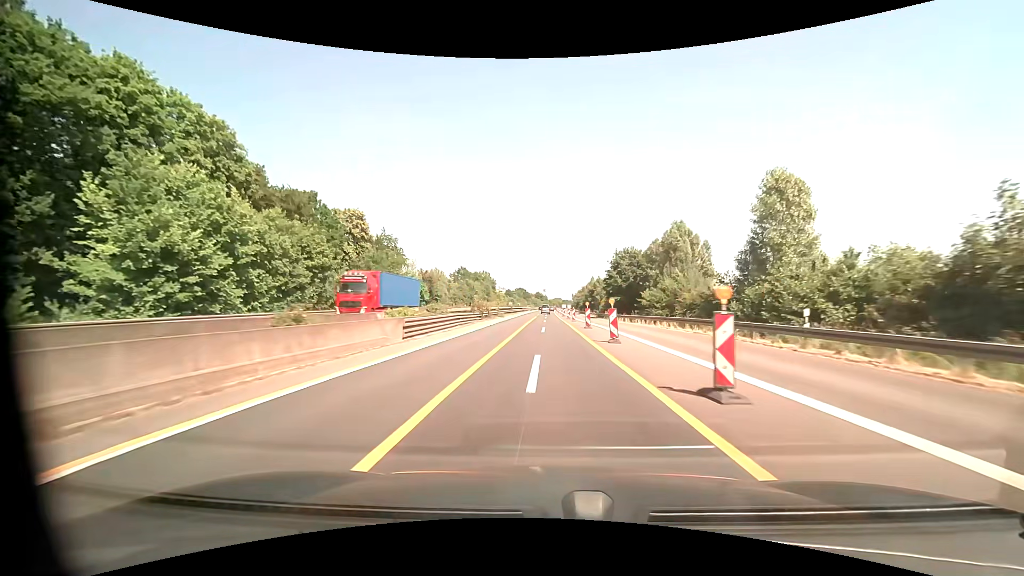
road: motorway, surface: asphalt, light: Day
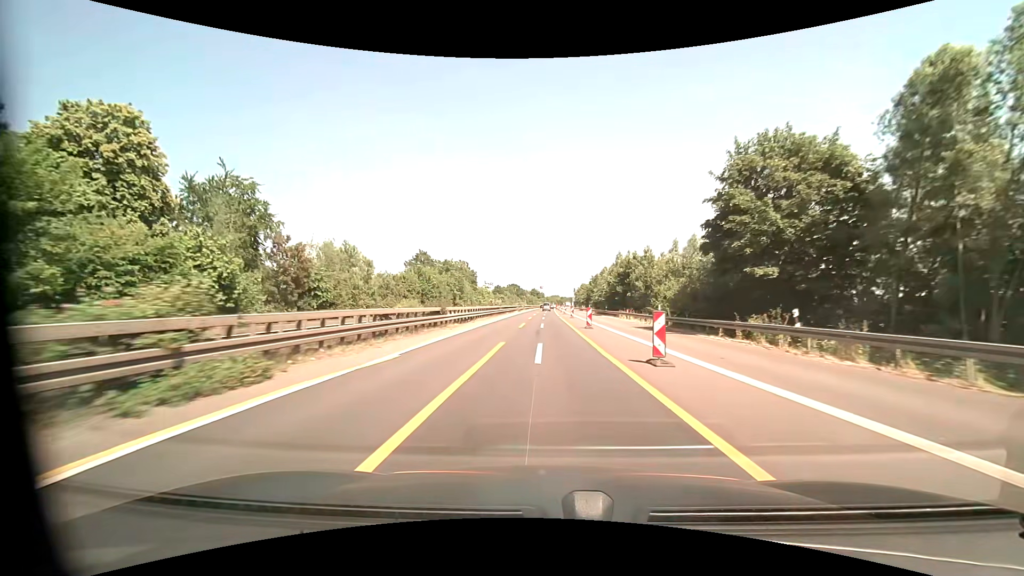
(+0.6, +50.2) m; +1°
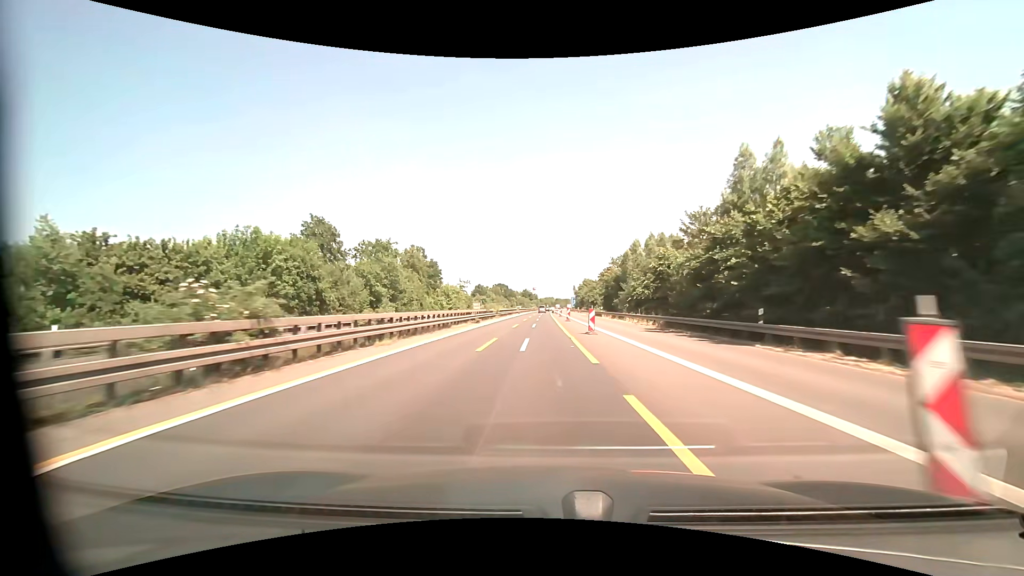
(+0.3, +50.7) m; +1°
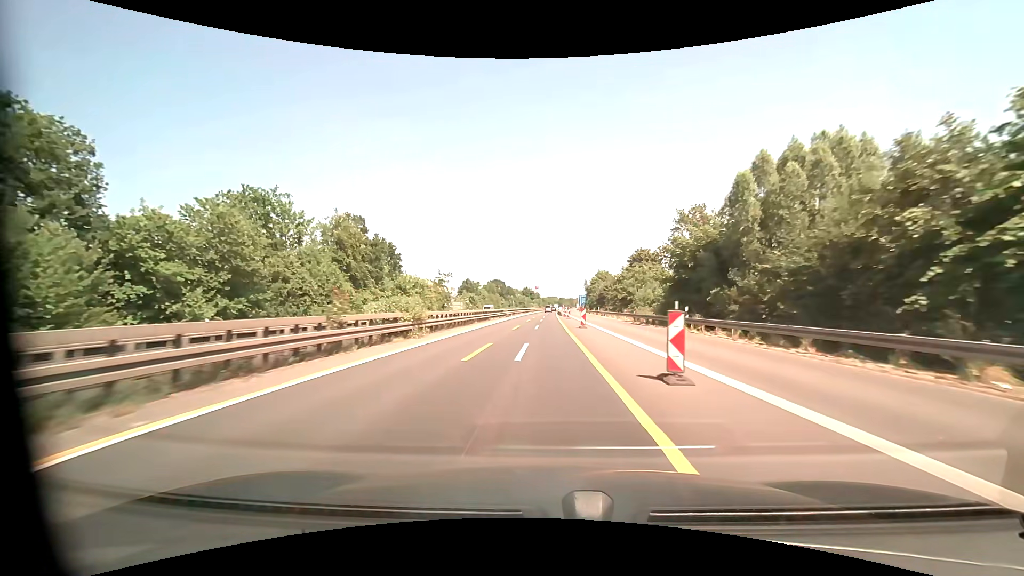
(-0.2, +38.9) m; 0°
(0, +10) (0, +20) (0, +30) (0, +40) (0, +50) (0, +60) (0, +70) (+1, +80) (+1, +90) (+1, +100) m
